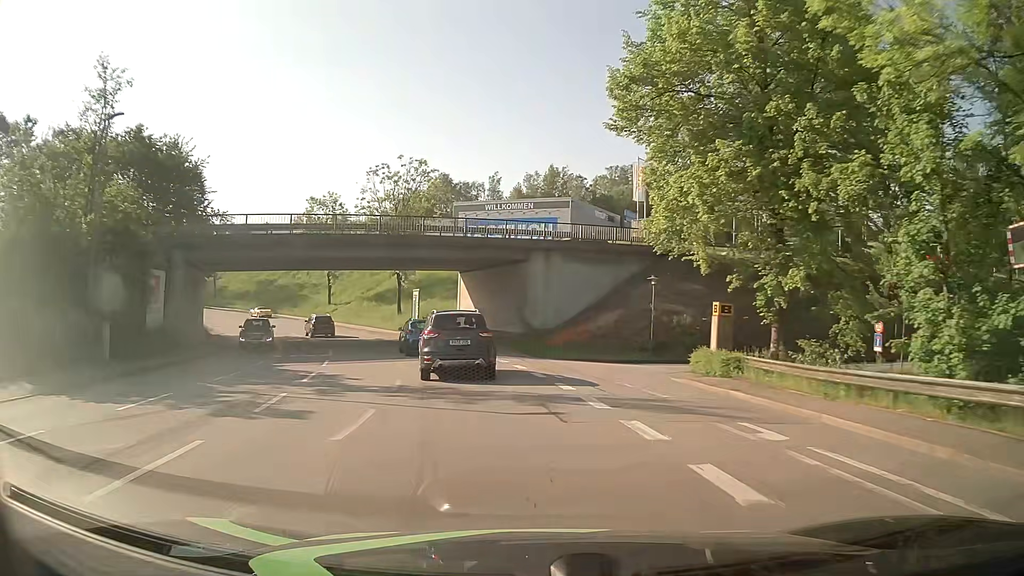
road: tertiary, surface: asphalt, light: Day
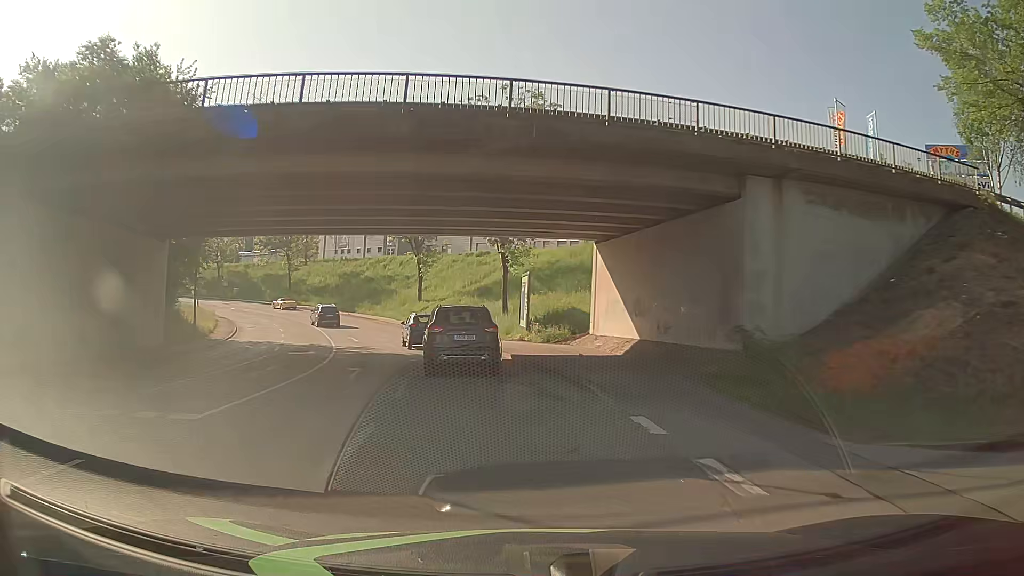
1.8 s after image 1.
(-2.1, +20.5) m; -11°
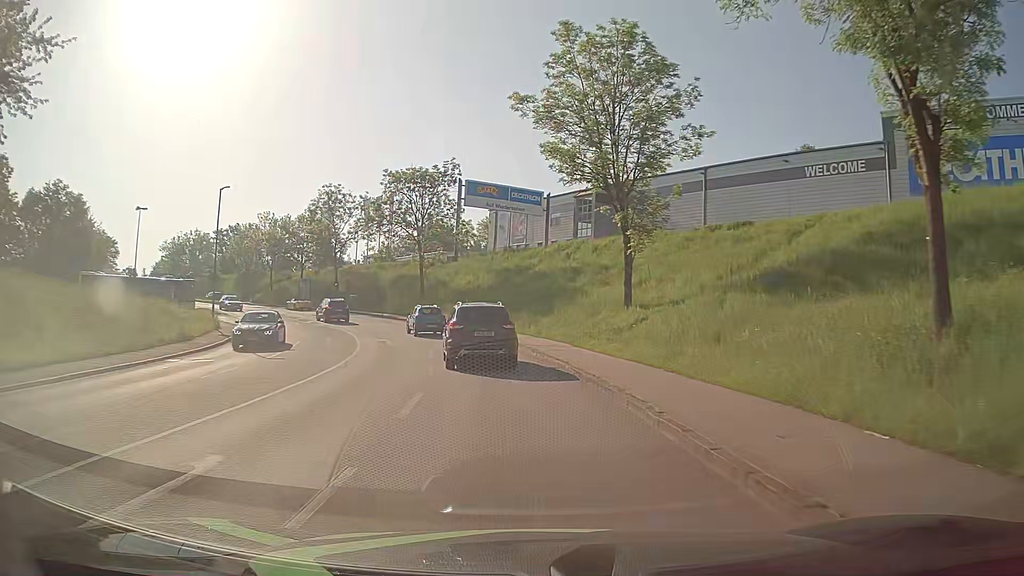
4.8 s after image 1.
(-5.5, +32.4) m; -17°
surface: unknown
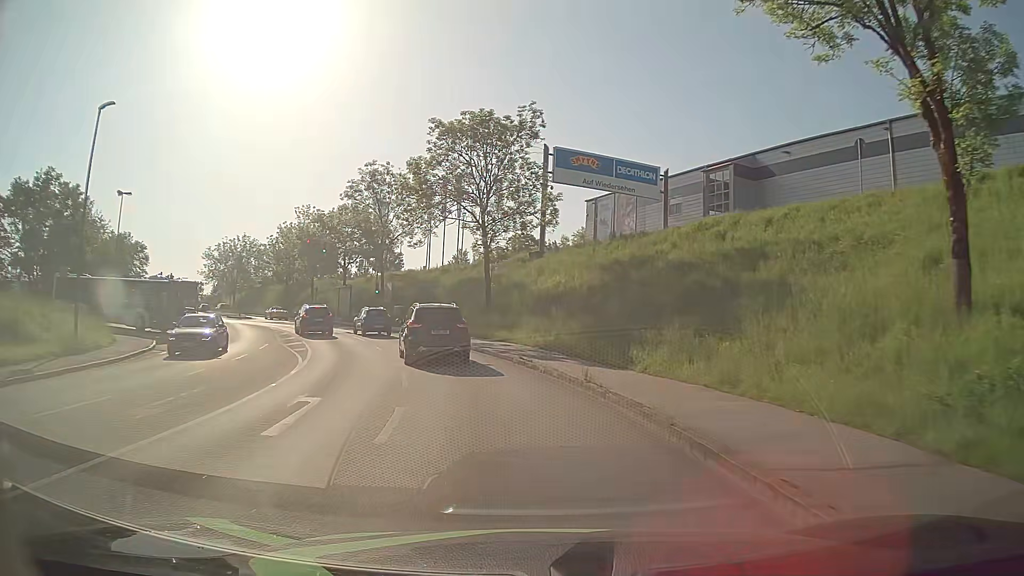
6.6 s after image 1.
(-1.7, +20.1) m; -9°
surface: asphalt
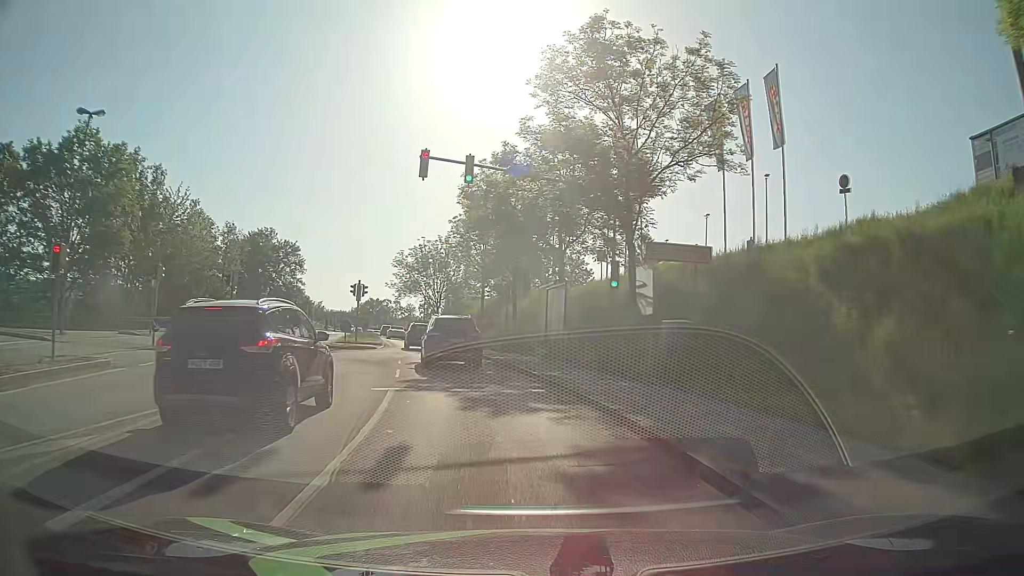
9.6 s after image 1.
(-6.4, +32.9) m; -23°
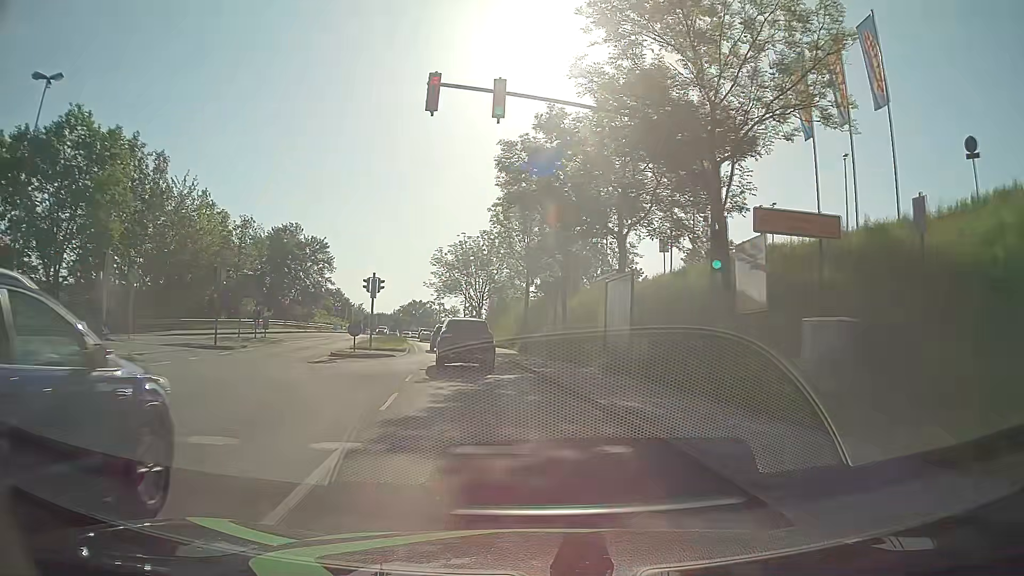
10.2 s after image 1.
(-0.1, +6.8) m; -3°
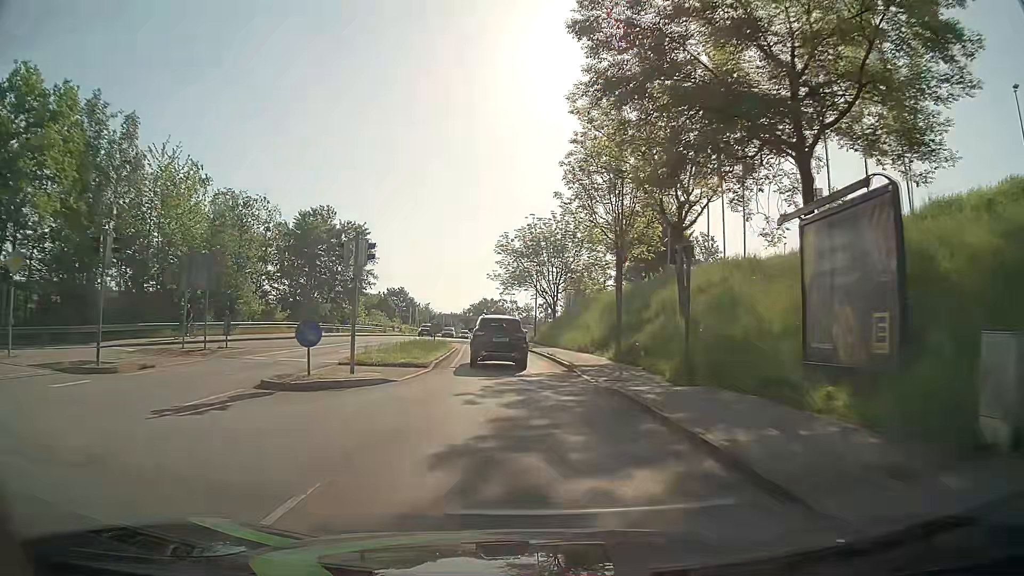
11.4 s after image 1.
(-0.9, +13.6) m; -7°
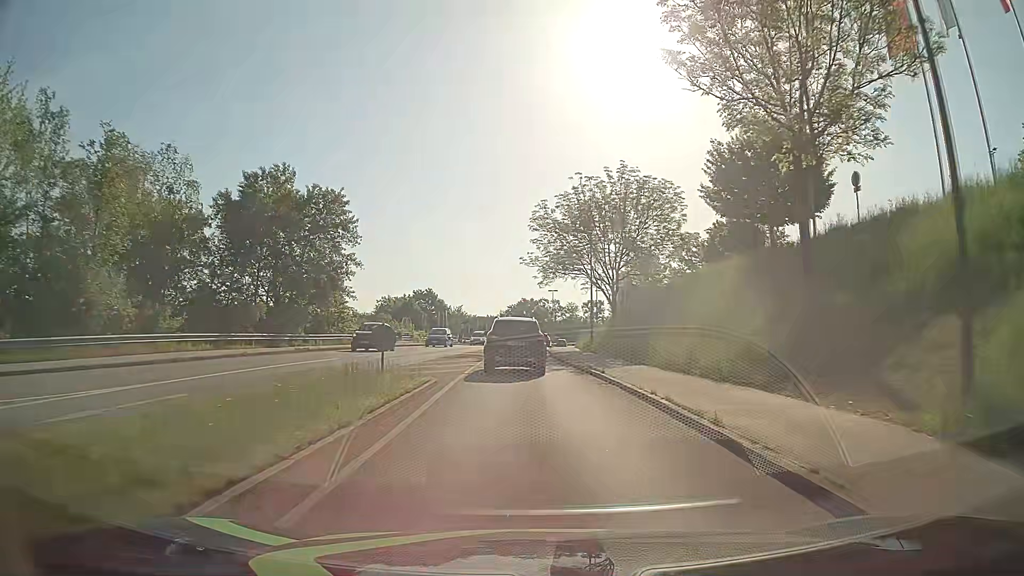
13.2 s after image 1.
(-0.8, +20.6) m; -4°
(0, +10) (0, +20) (0, +30) (0, +40) (0, +50) (0, +60) (+1, +70) (+1, +80) (+2, +90) (+3, +100) m
